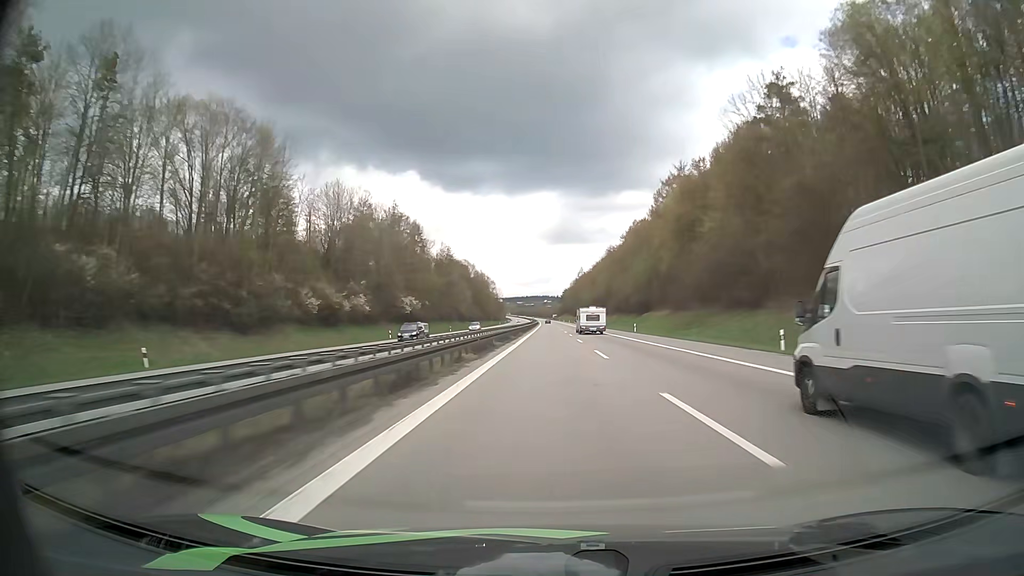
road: motorway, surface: asphalt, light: Day
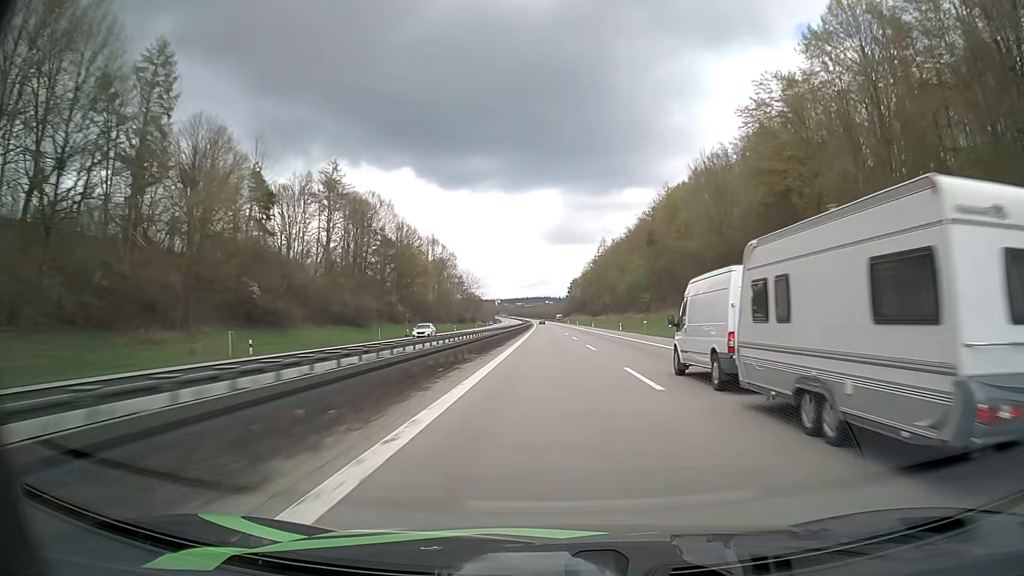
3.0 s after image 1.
(-0.3, +137.9) m; 0°
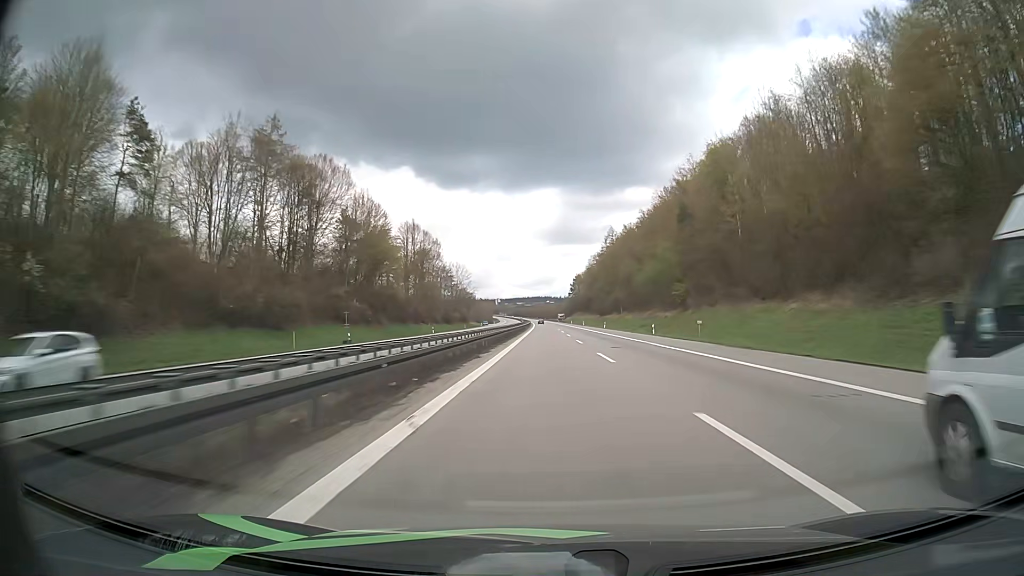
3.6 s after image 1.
(0.0, +27.7) m; 0°
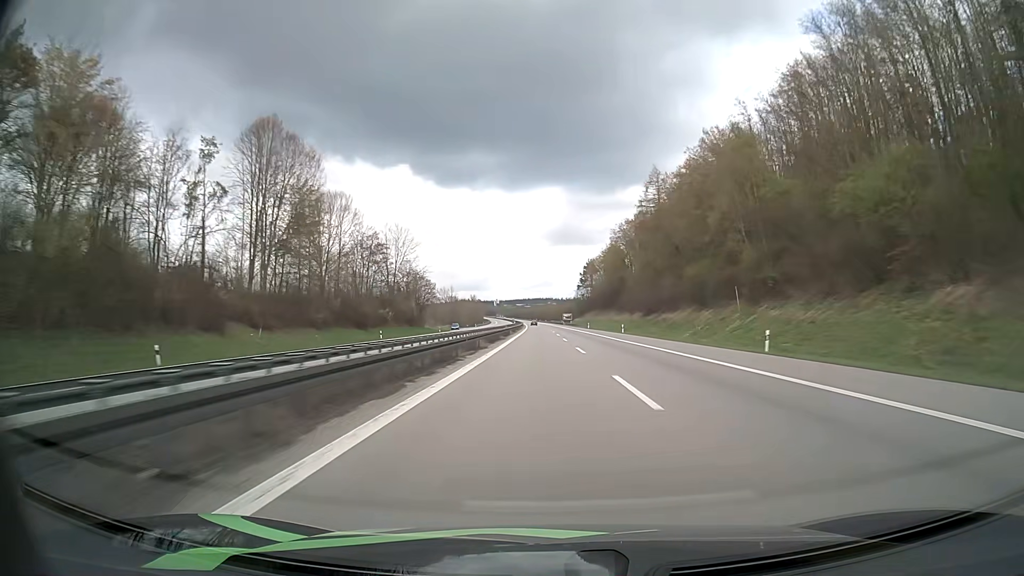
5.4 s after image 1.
(-0.2, +83.5) m; 0°
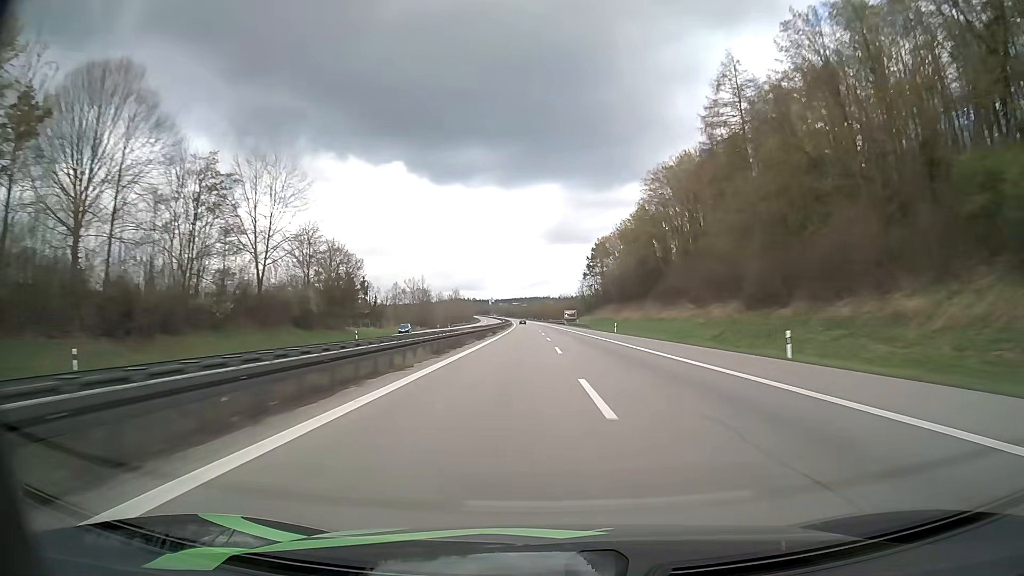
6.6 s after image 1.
(+0.2, +55.7) m; 0°
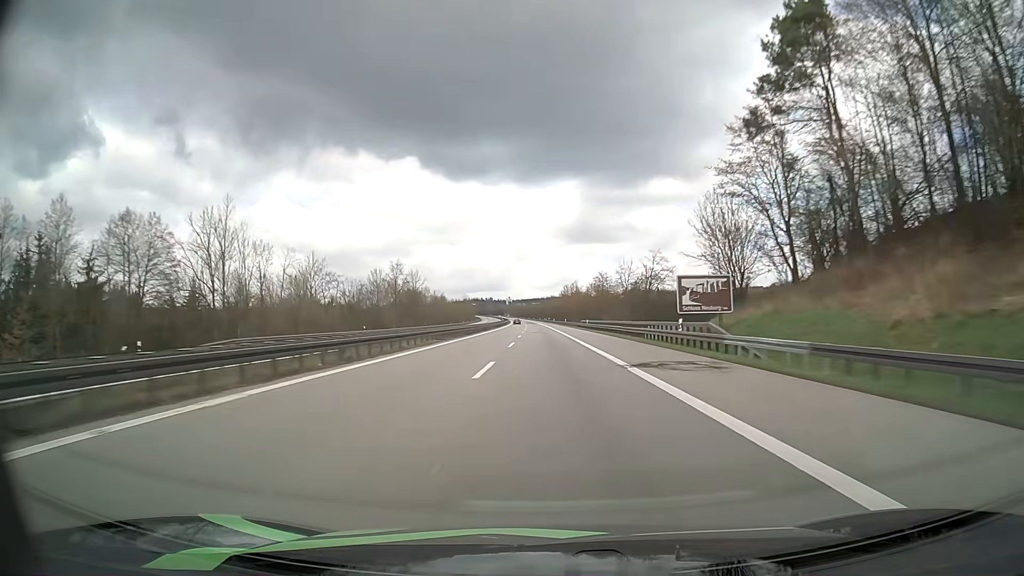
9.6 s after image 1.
(-1.5, +138.6) m; -2°
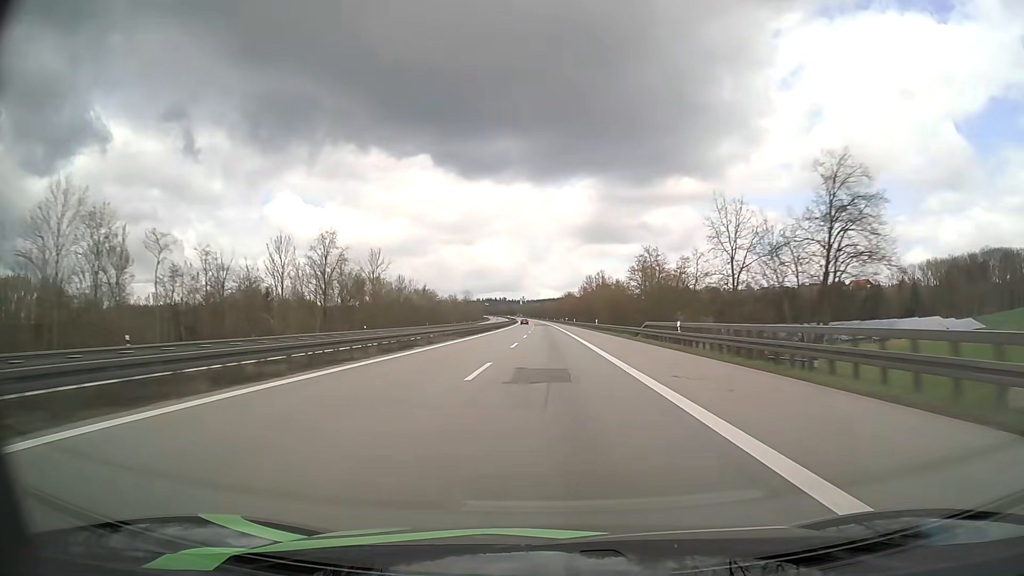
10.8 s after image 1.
(-0.6, +54.9) m; -1°
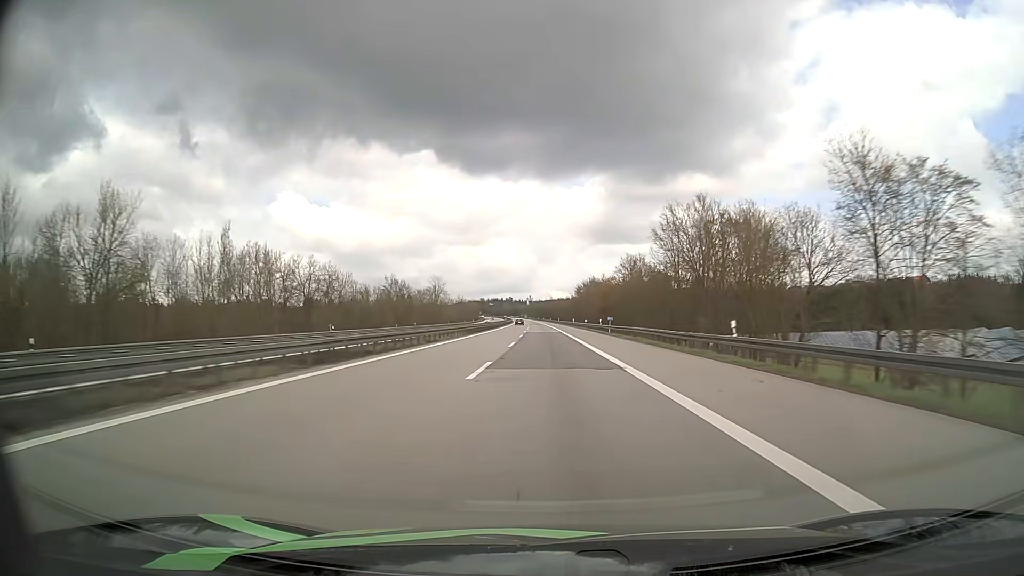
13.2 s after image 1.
(-1.0, +108.4) m; -1°
(0, +10) (0, +20) (0, +30) (0, +40) (0, +50) (0, +60) (0, +70) (-1, +80) (-1, +90) (-1, +100) m
